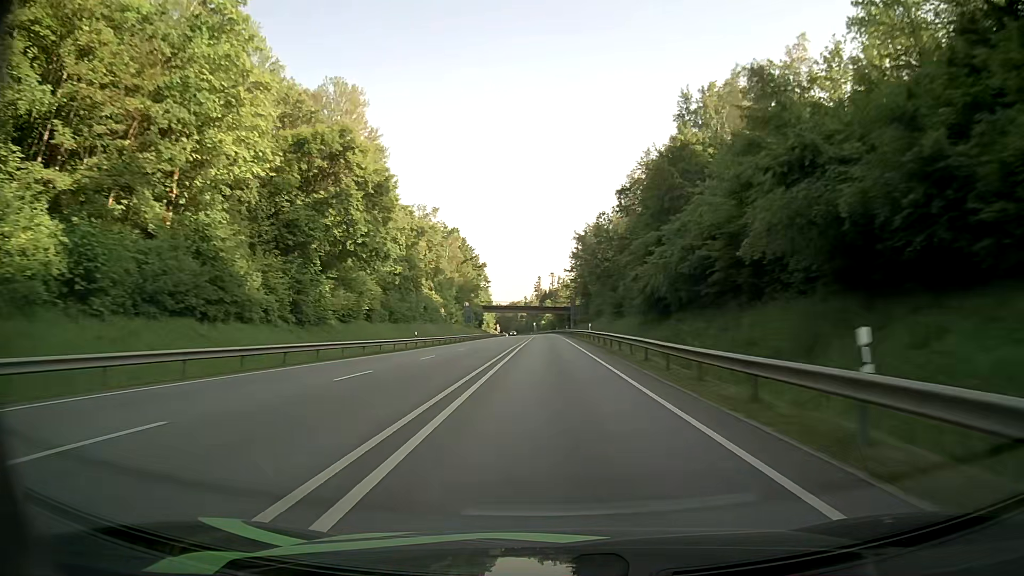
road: primary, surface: asphalt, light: Day
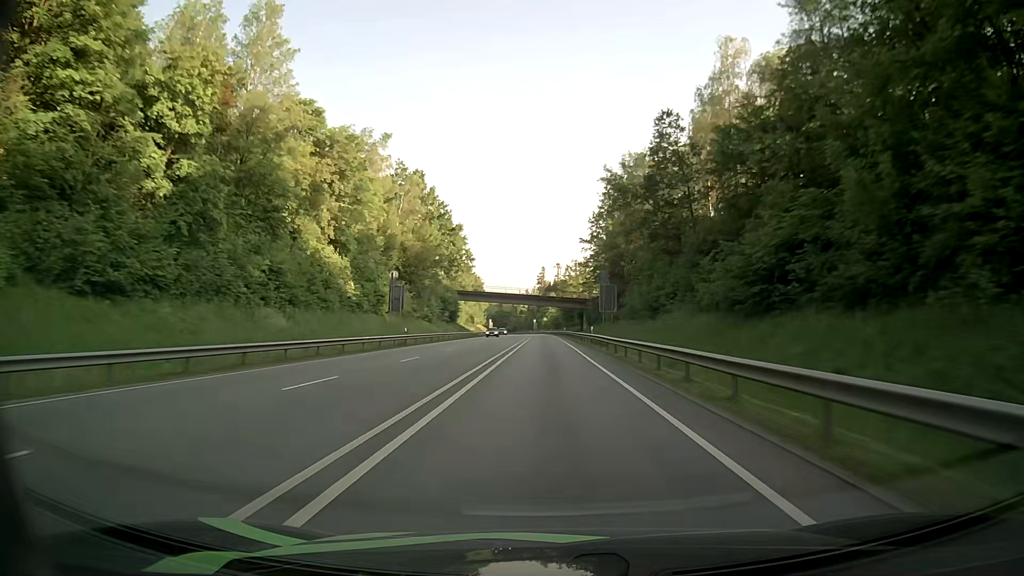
(-0.1, +51.5) m; 0°
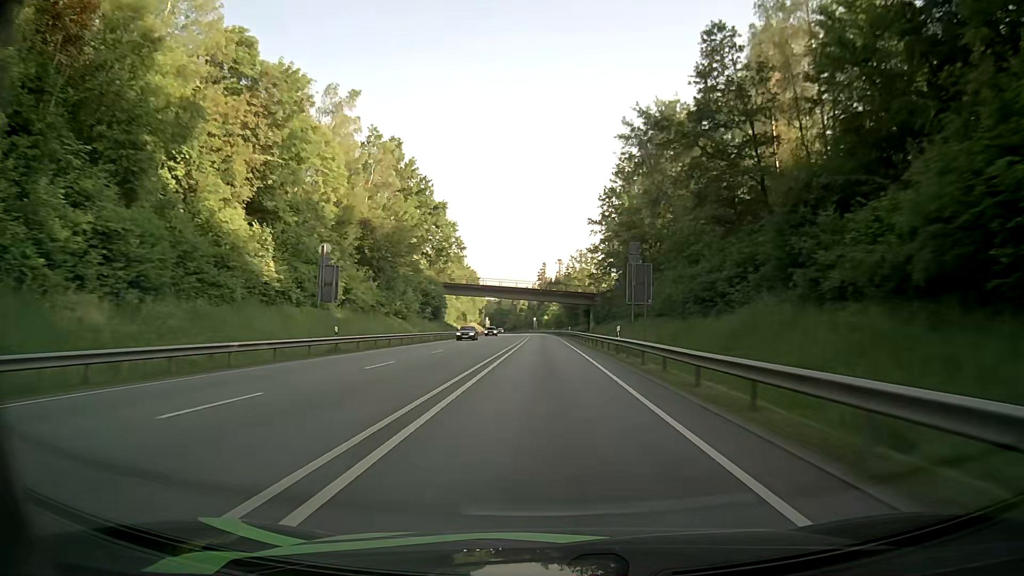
(0.0, +17.1) m; 0°
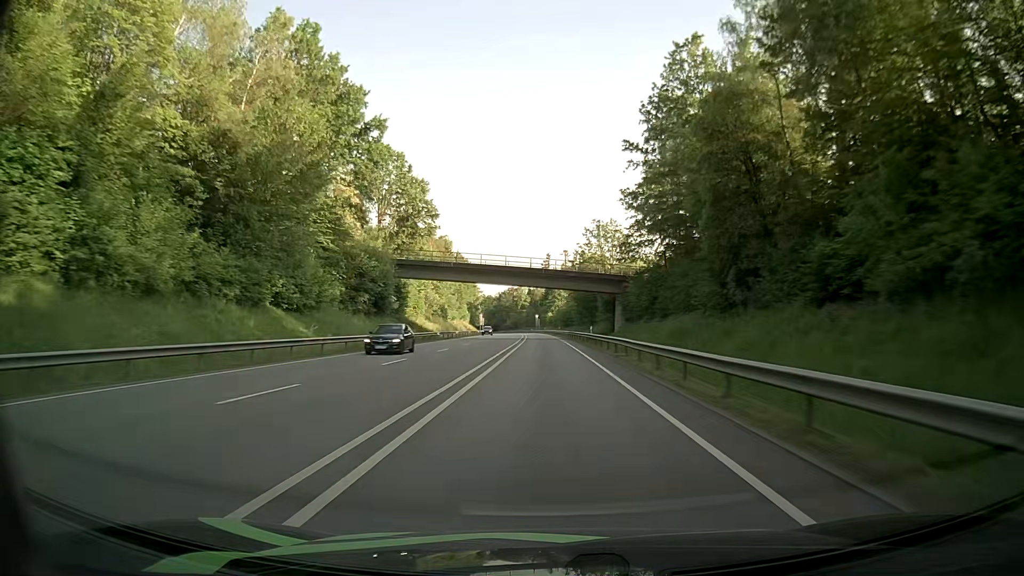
(-0.1, +34.3) m; 0°
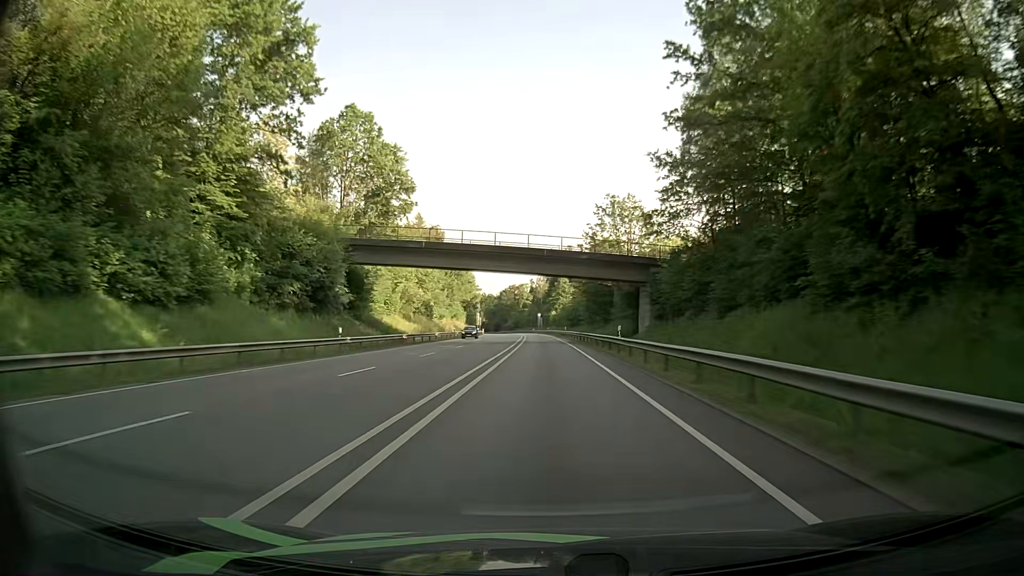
(0.0, +17.2) m; 0°
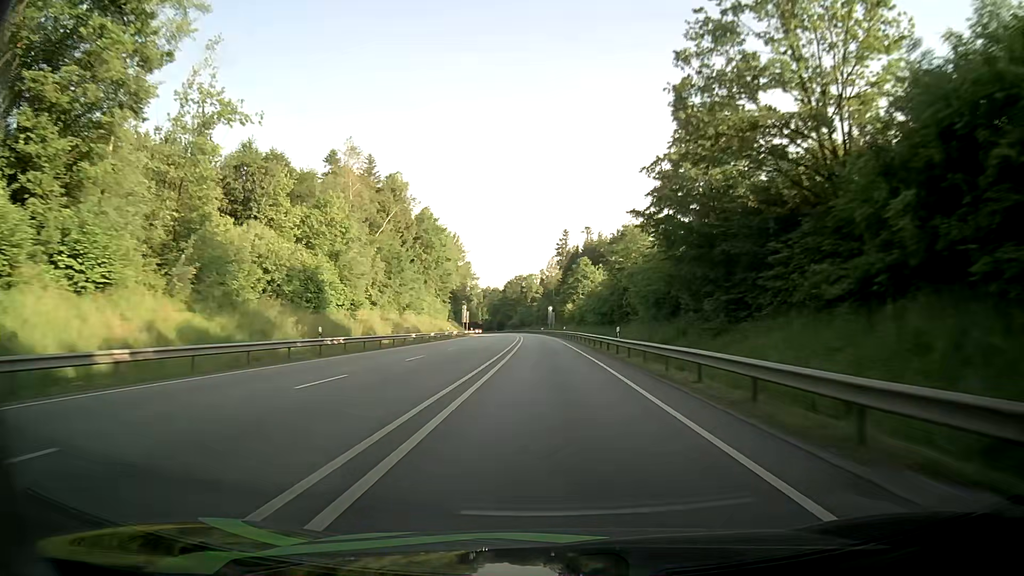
(-0.6, +52.0) m; -1°
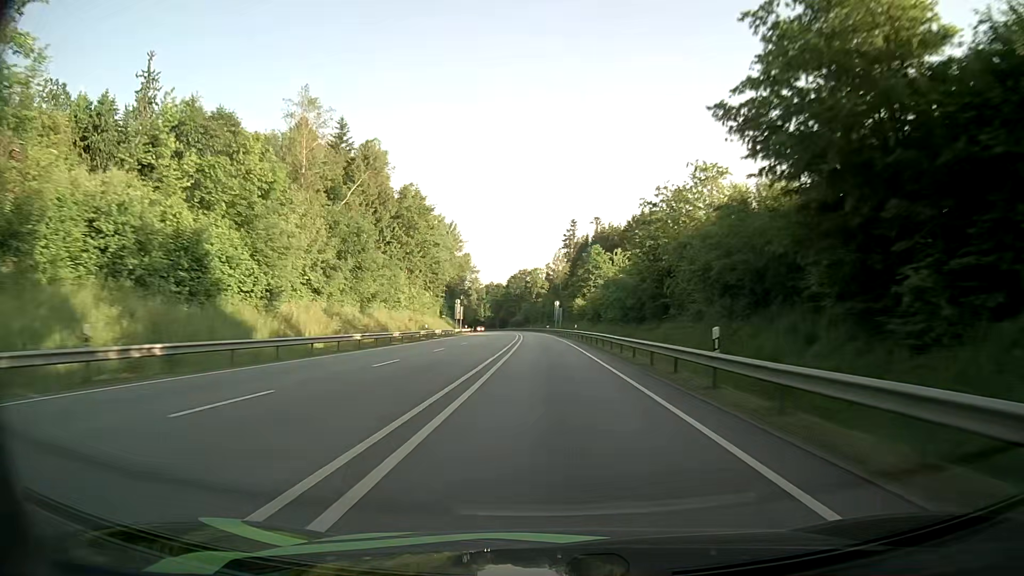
(+0.2, +17.4) m; 0°
